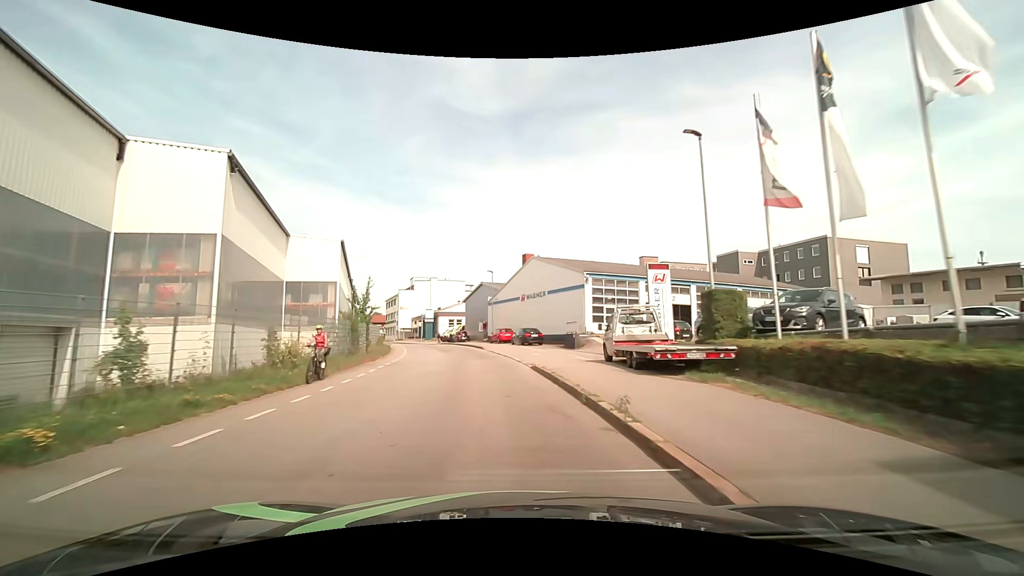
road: residential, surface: asphalt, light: Day
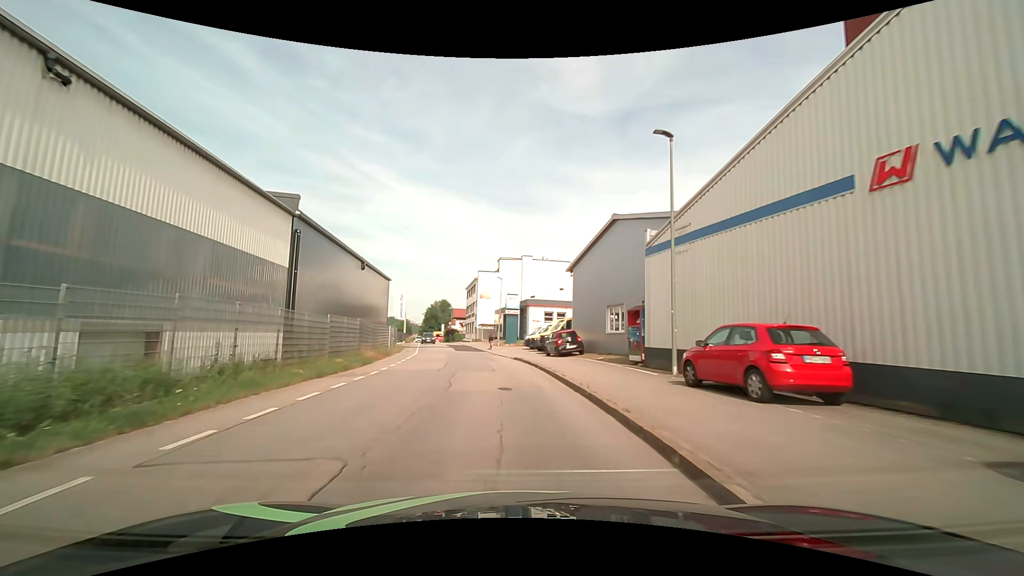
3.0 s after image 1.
(-4.1, +37.7) m; -12°
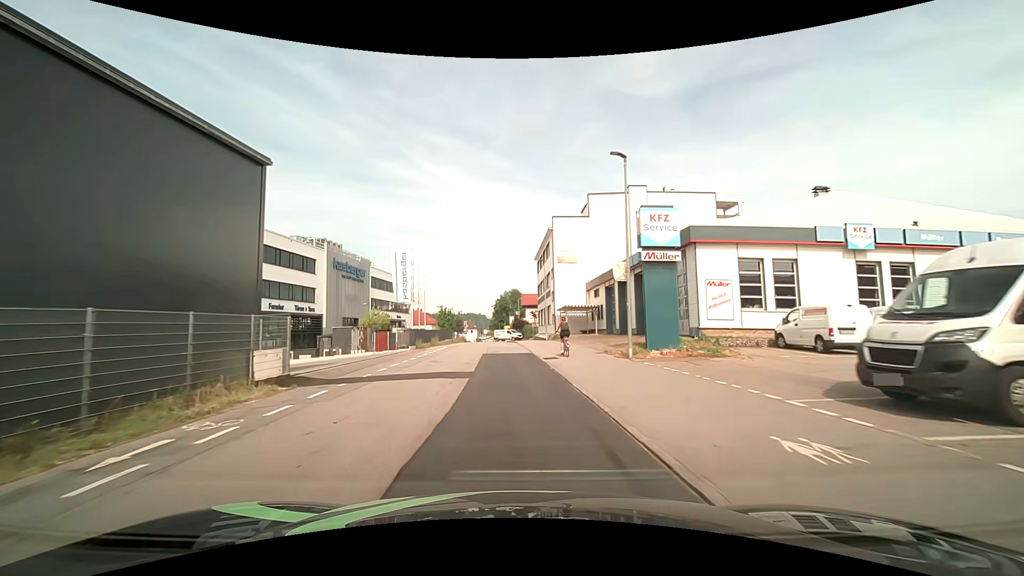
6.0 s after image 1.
(-3.5, +38.0) m; -10°
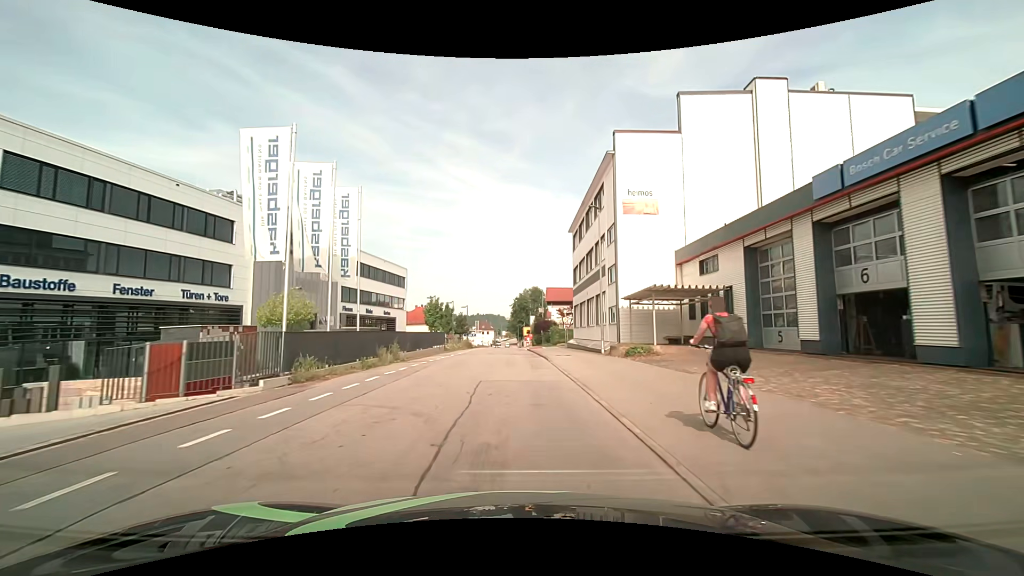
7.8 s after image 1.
(-0.2, +23.0) m; -1°
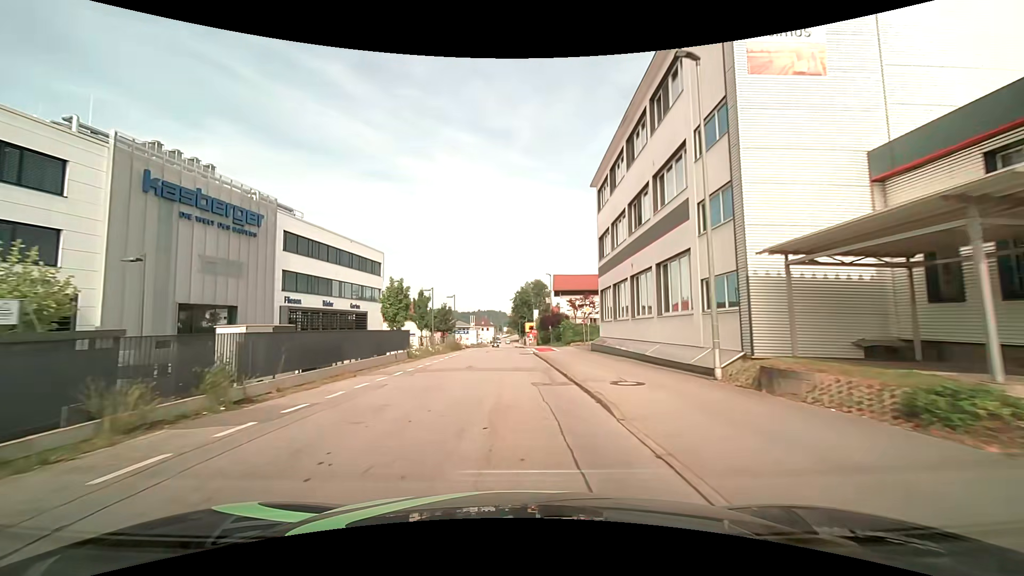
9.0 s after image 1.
(0.0, +15.3) m; 0°
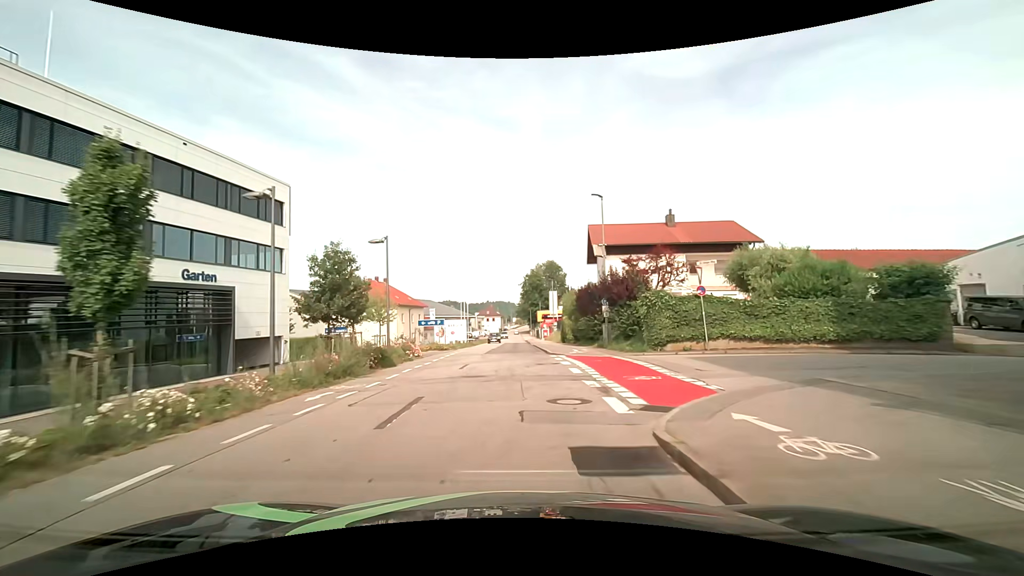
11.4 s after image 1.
(-0.2, +30.8) m; -1°
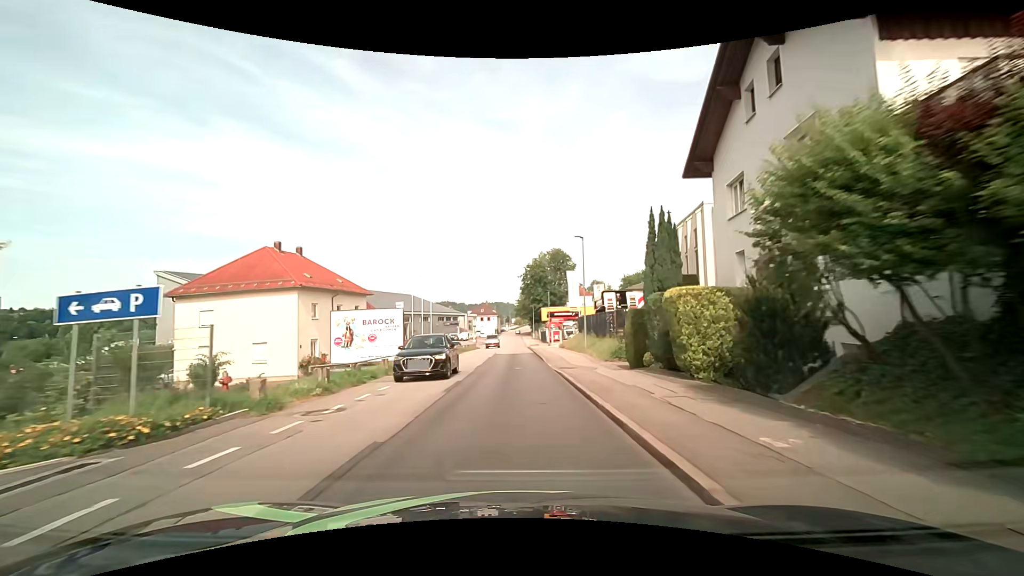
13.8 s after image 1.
(+0.2, +31.0) m; 0°
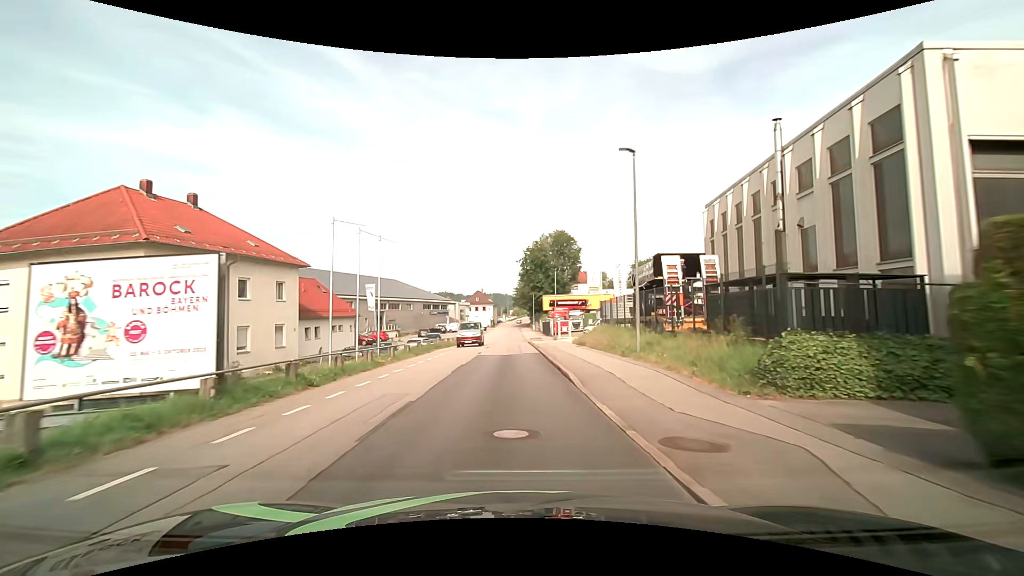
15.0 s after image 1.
(+0.1, +15.6) m; 0°
(0, +10) (0, +20) (0, +30) (0, +40) (0, +50) (0, +60) (-1, +70) (-1, +80) (-1, +90) (-1, +100) m
